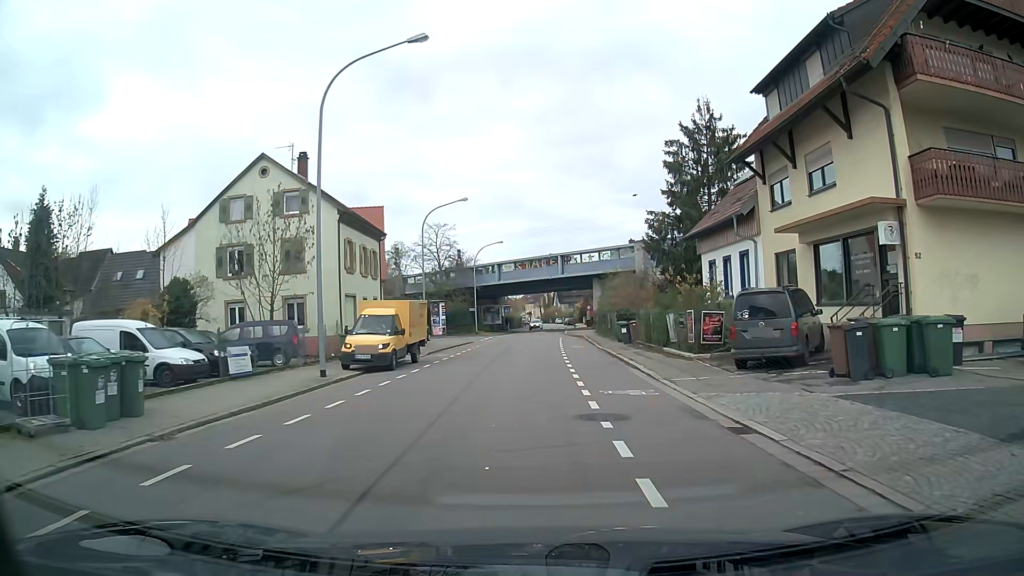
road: tertiary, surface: asphalt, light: Day
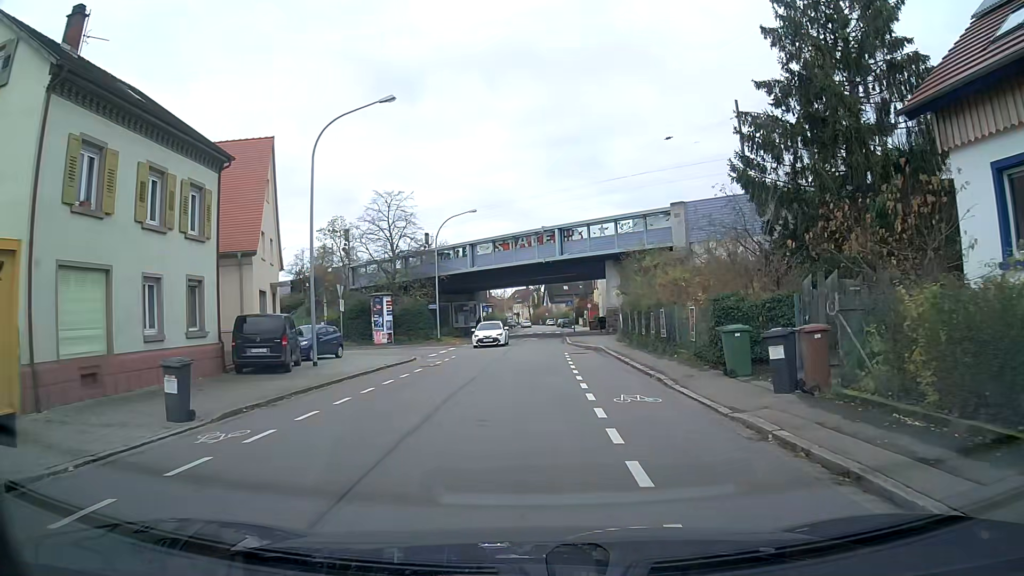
(+0.1, +21.8) m; +1°
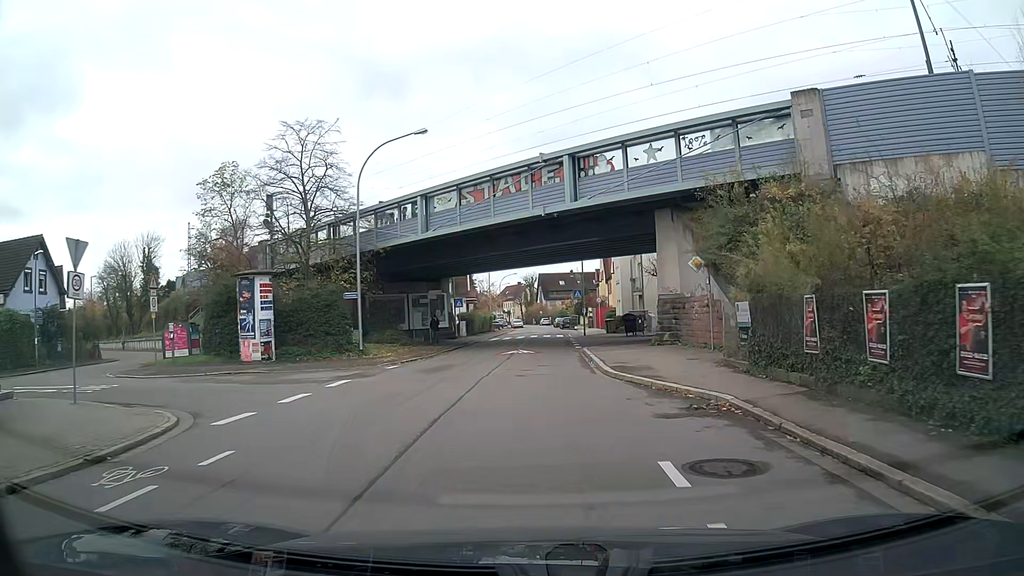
(+0.1, +22.0) m; +1°
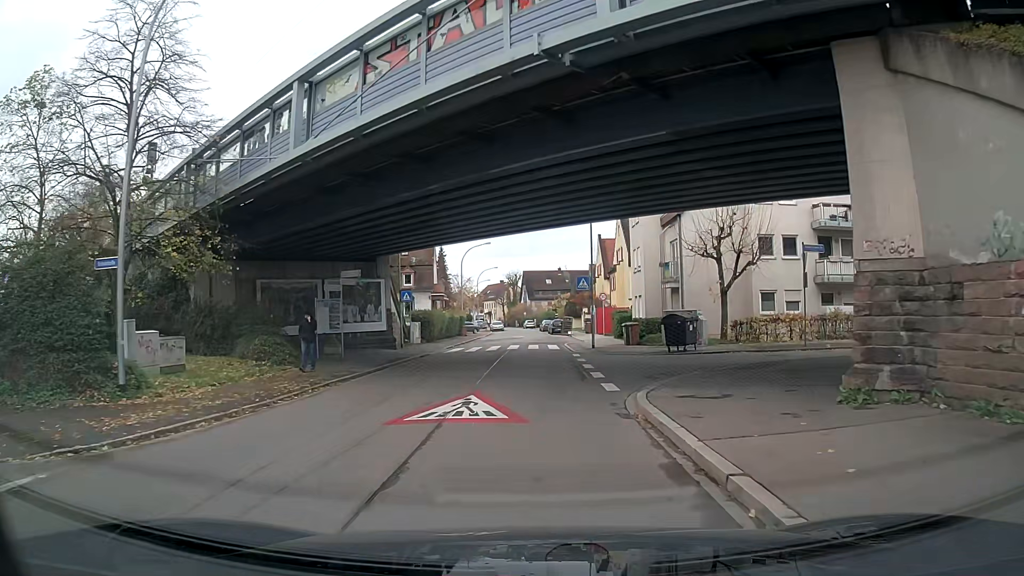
(+0.1, +17.6) m; +1°
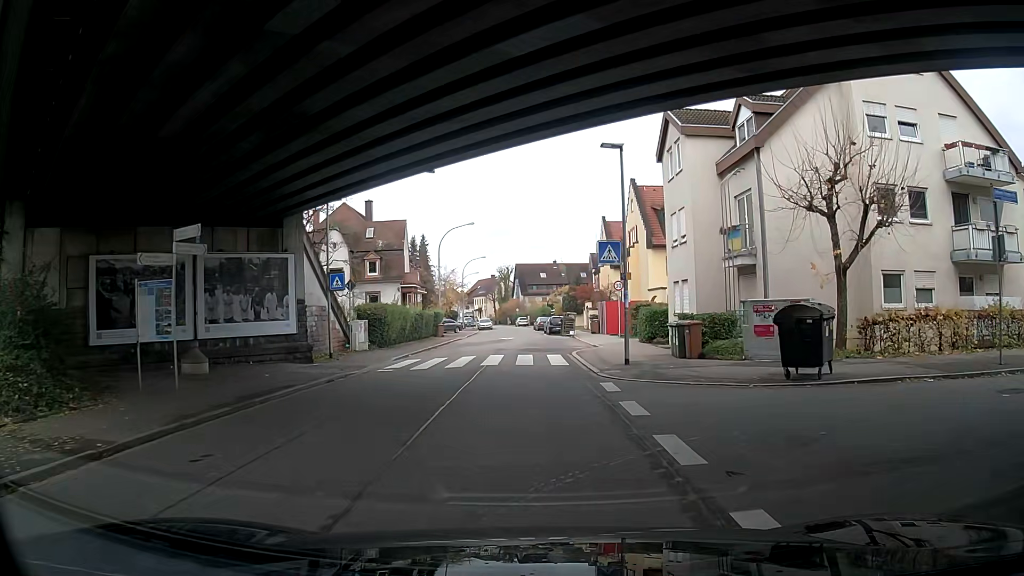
(+0.1, +12.9) m; 0°
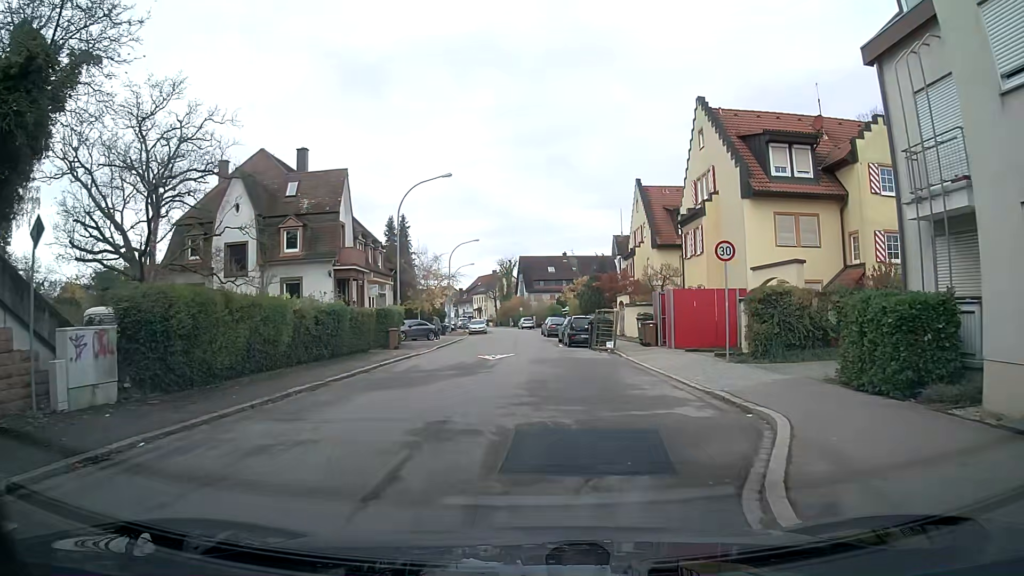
(+0.9, +20.9) m; +1°
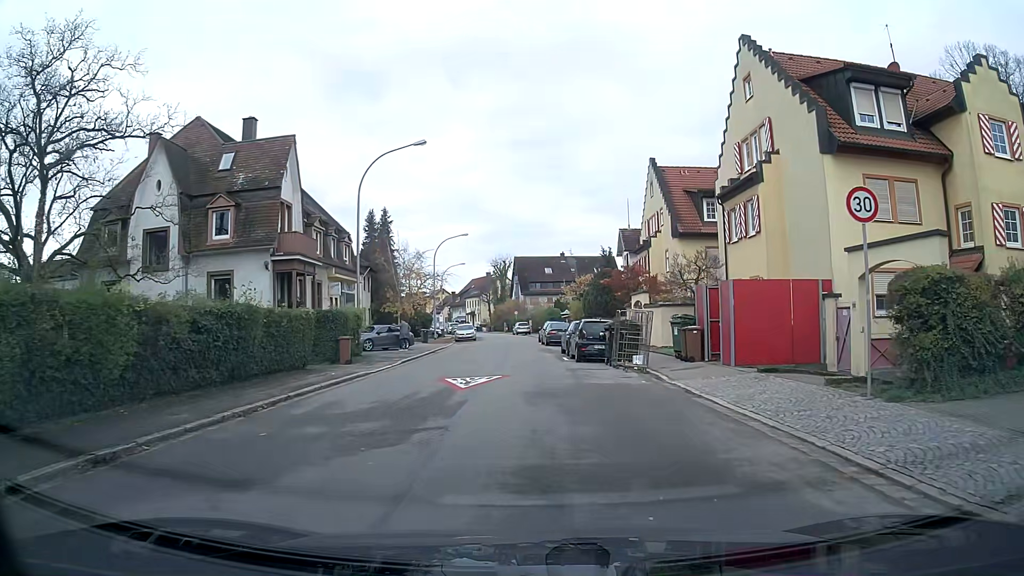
(0.0, +8.4) m; 0°
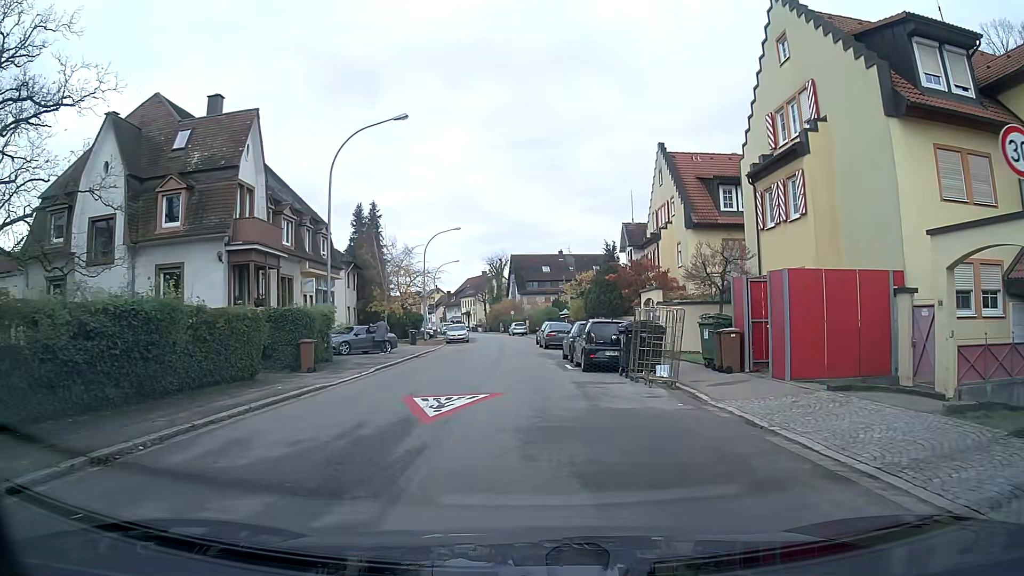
(0.0, +4.2) m; 0°
(0, +10) (0, +20) (-1, +30) (-1, +40) (-1, +50) (-1, +60) (-2, +70) (-4, +80) (-5, +90) (-6, +100) m
